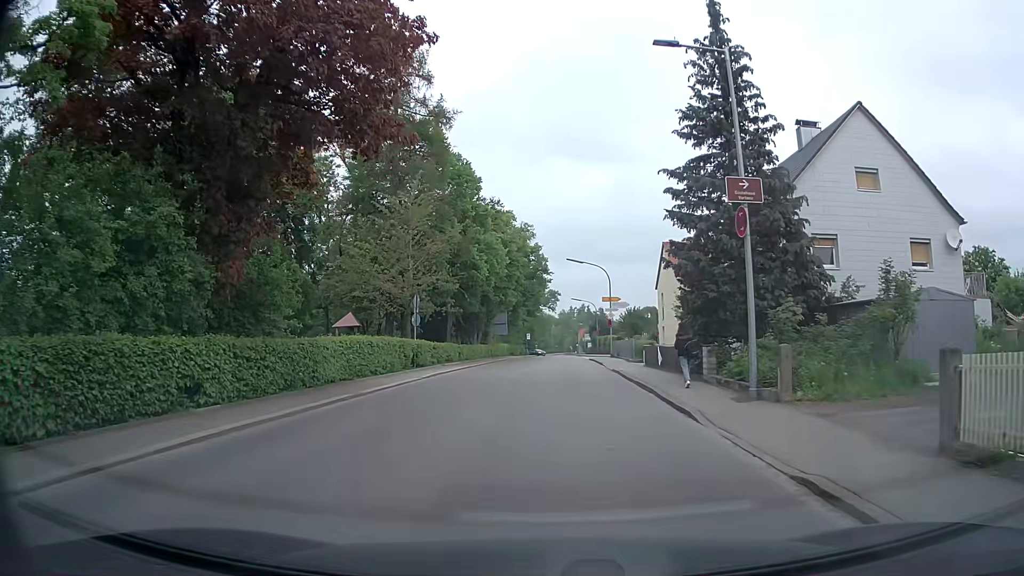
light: Day
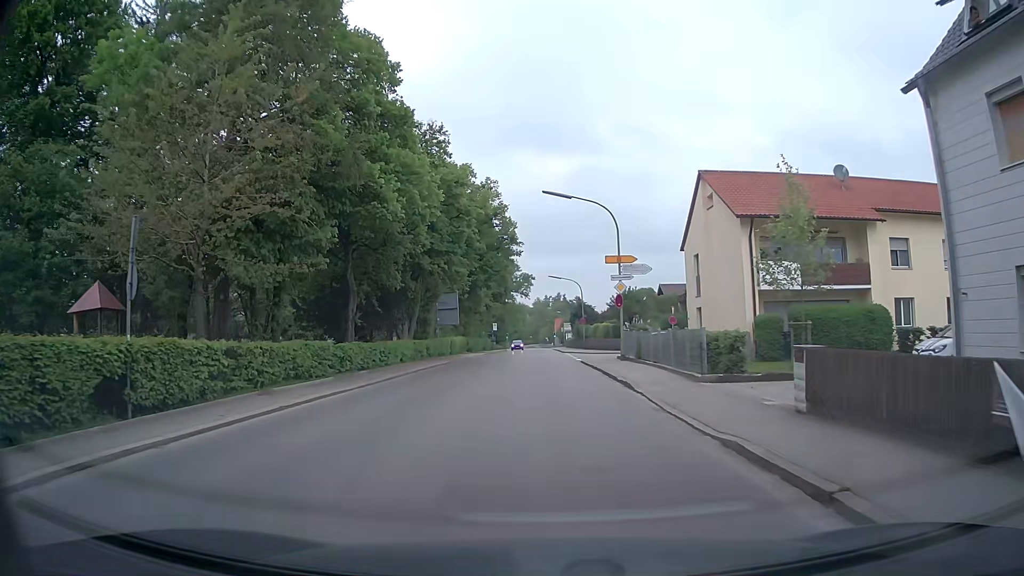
(+0.5, +21.5) m; +2°
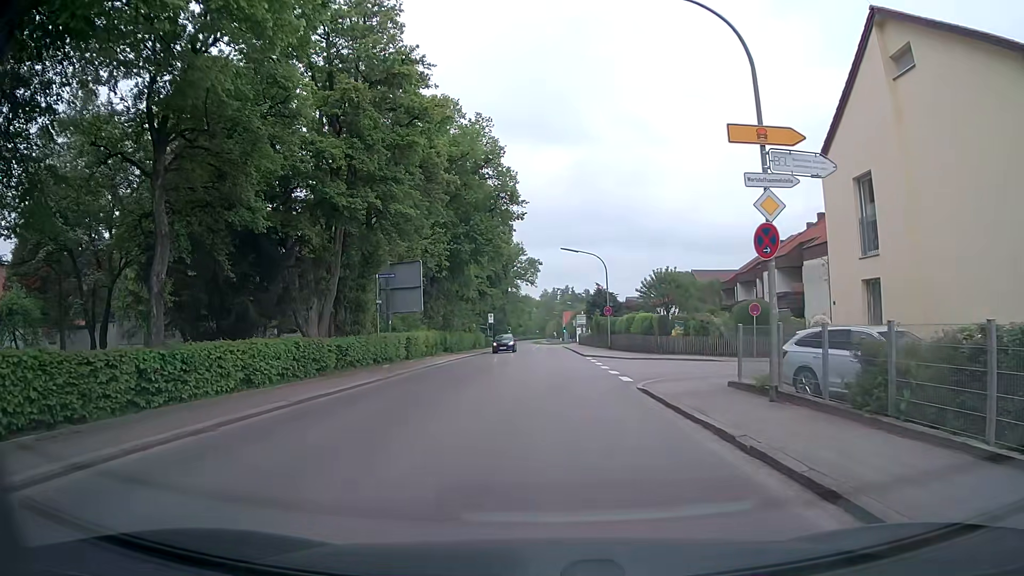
(-0.2, +18.3) m; 0°
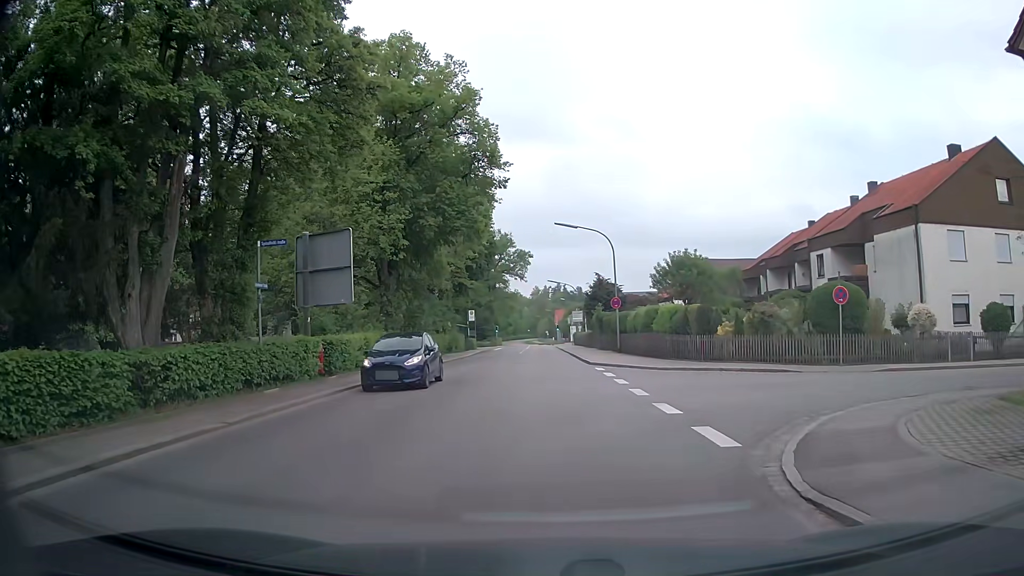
(+0.1, +10.9) m; 0°
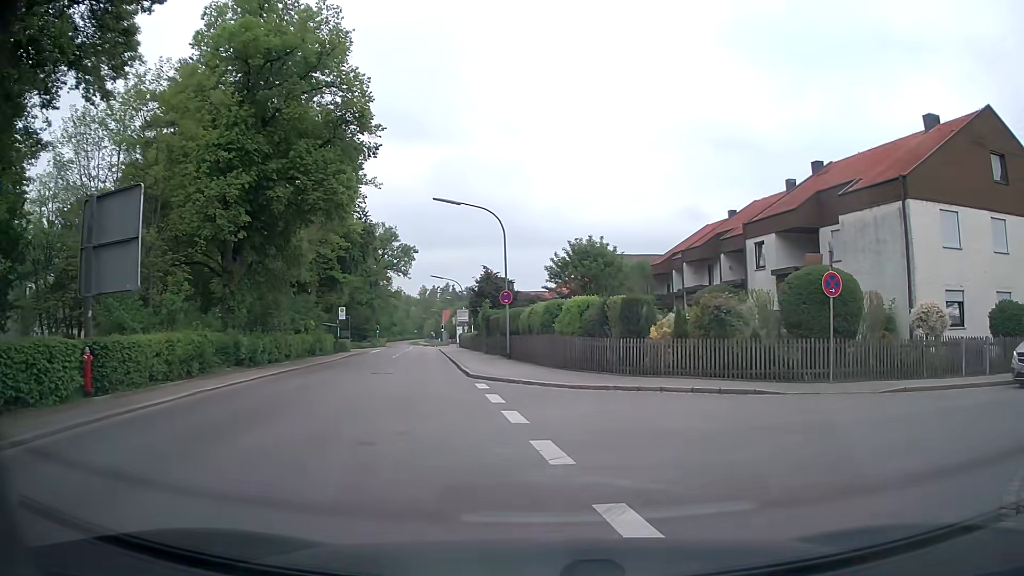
(+0.5, +7.1) m; +9°
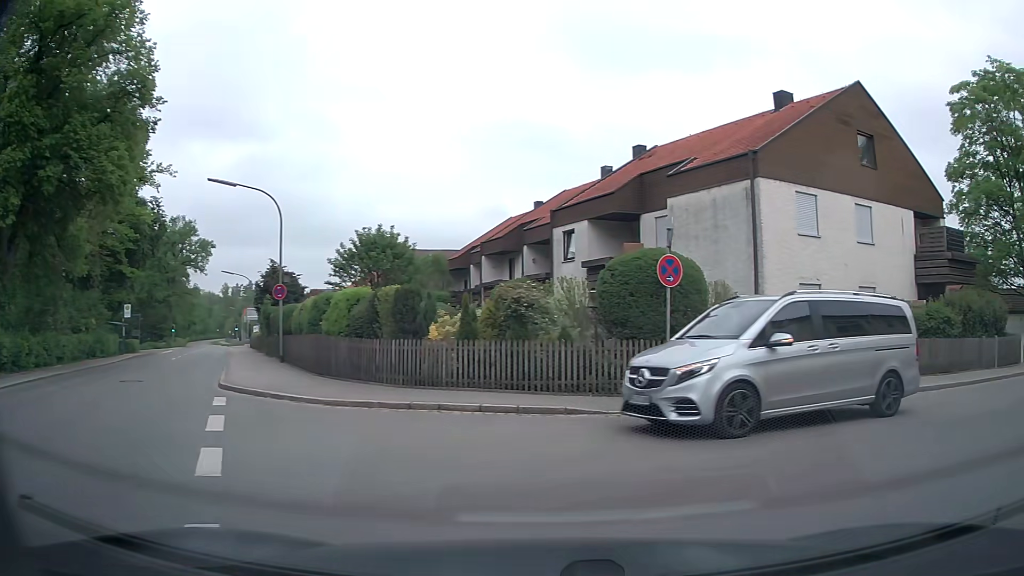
(+0.4, +3.7) m; +17°
